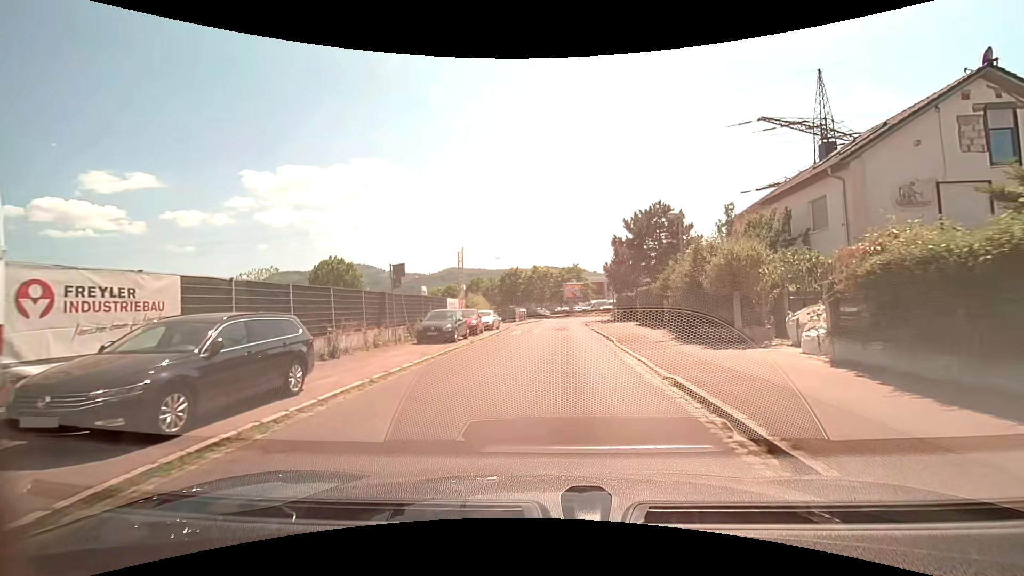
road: residential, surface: asphalt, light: Day
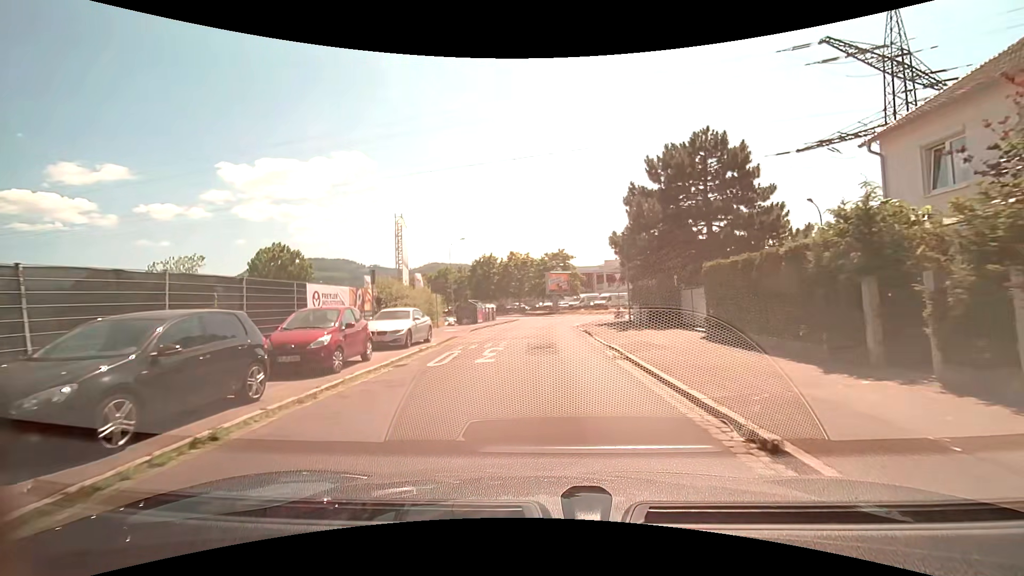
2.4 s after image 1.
(+0.3, +16.7) m; +2°
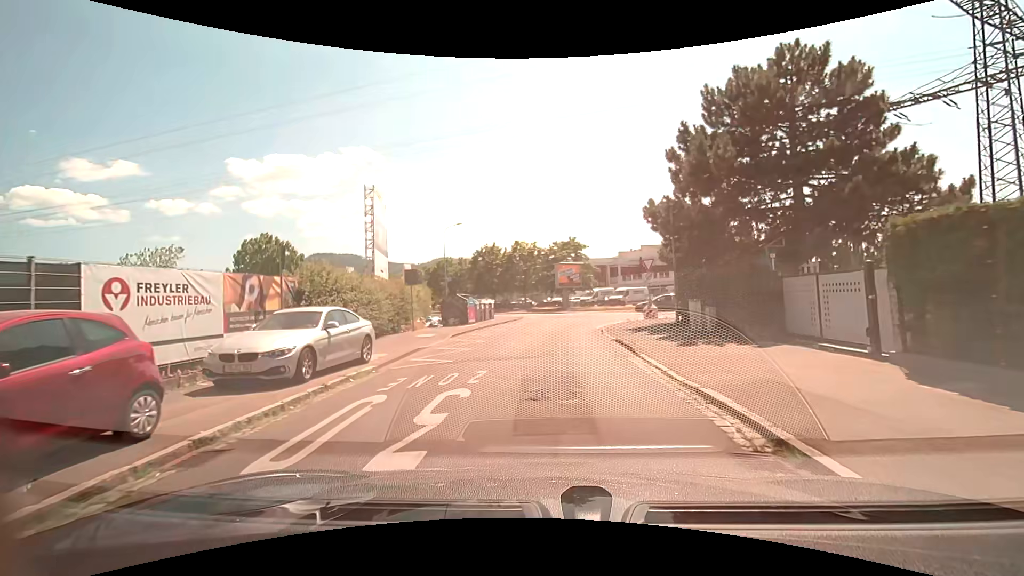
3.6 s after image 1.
(-0.1, +7.8) m; -1°
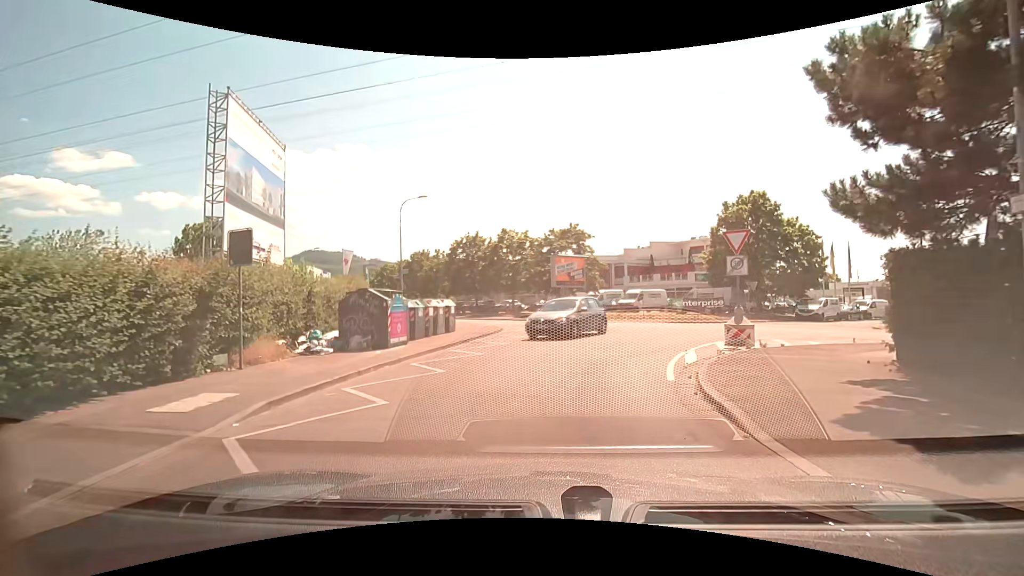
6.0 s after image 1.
(0.0, +13.4) m; -1°
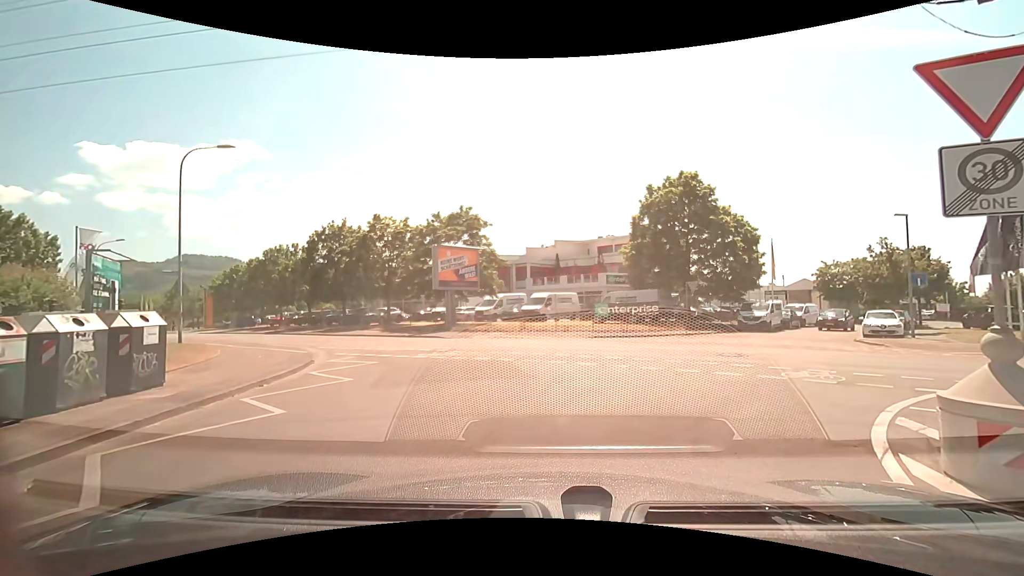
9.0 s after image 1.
(+1.5, +11.5) m; +13°
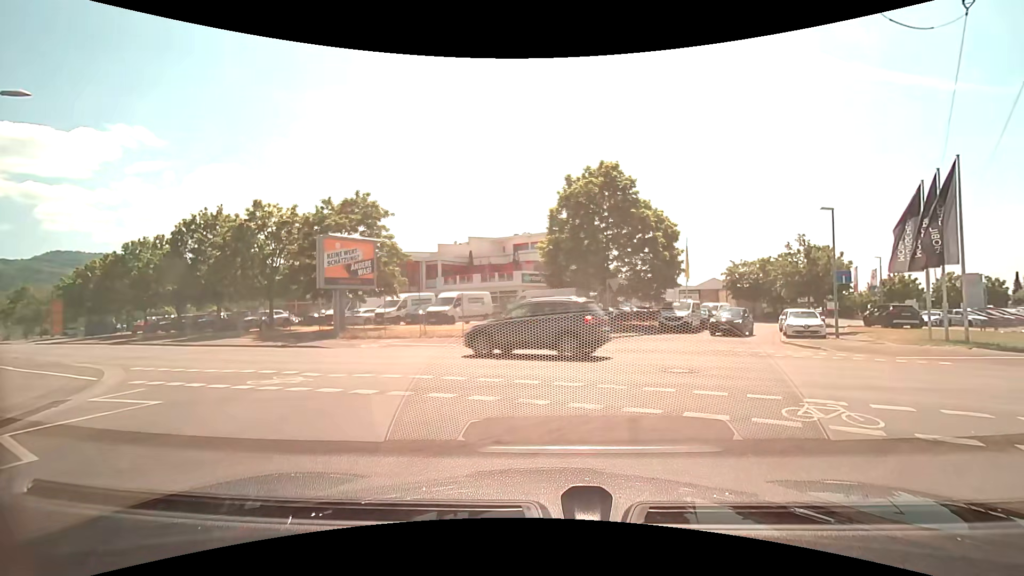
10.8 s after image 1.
(+0.3, +4.1) m; +11°
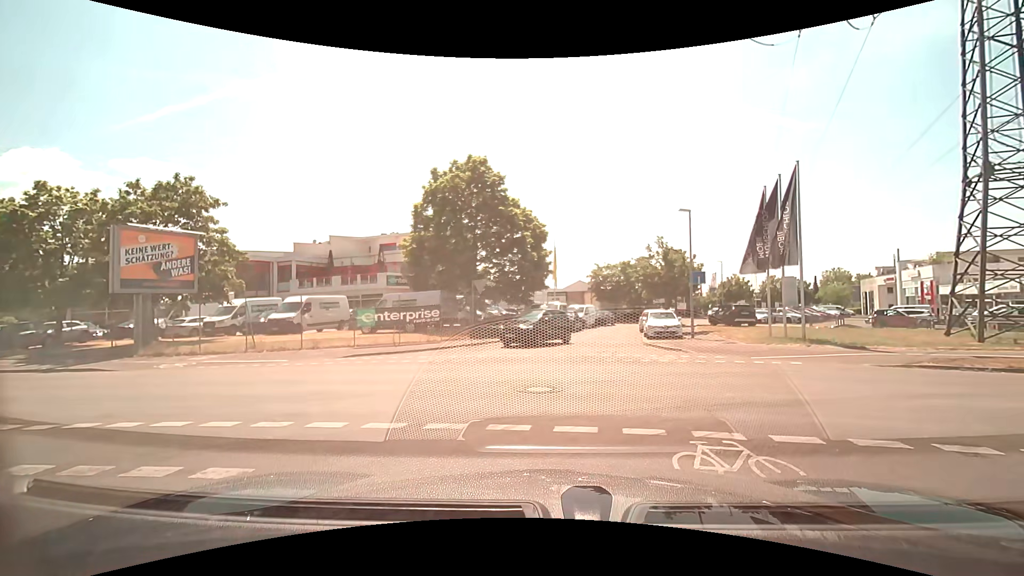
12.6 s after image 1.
(+0.2, +2.6) m; +13°
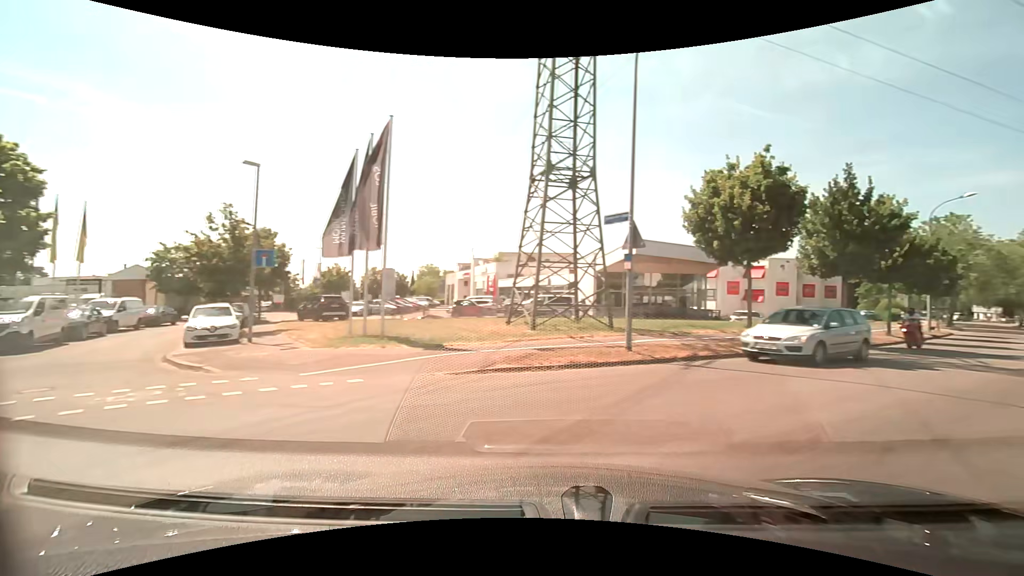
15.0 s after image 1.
(+2.1, +6.0) m; +43°
(+5, +8) (+12, +15) (+19, +23) (+26, +30) (+33, +37) (+39, +45) (+45, +53) (+51, +61) (+57, +69) (+62, +78) m
